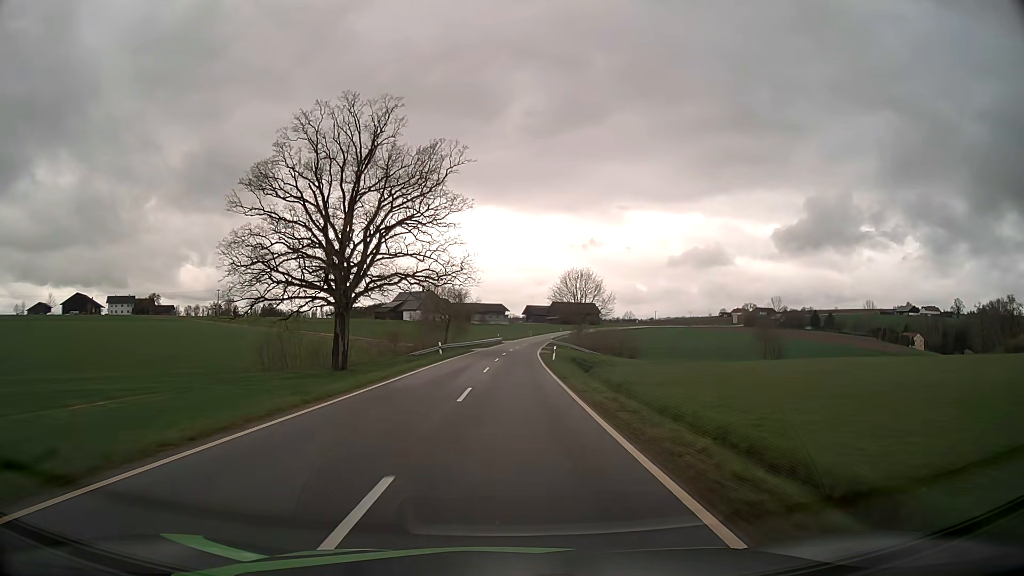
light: Day
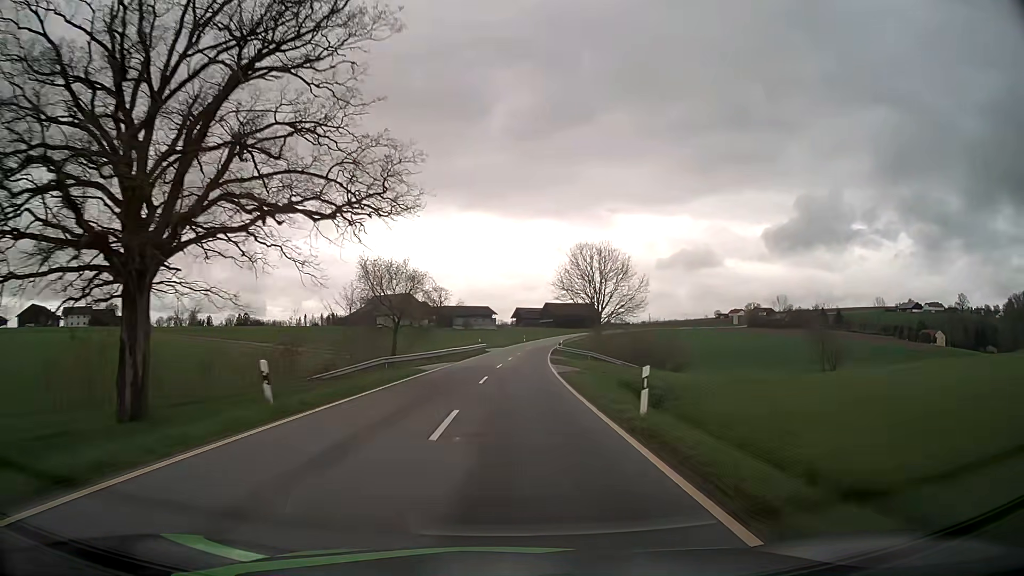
(+0.2, +30.2) m; +1°
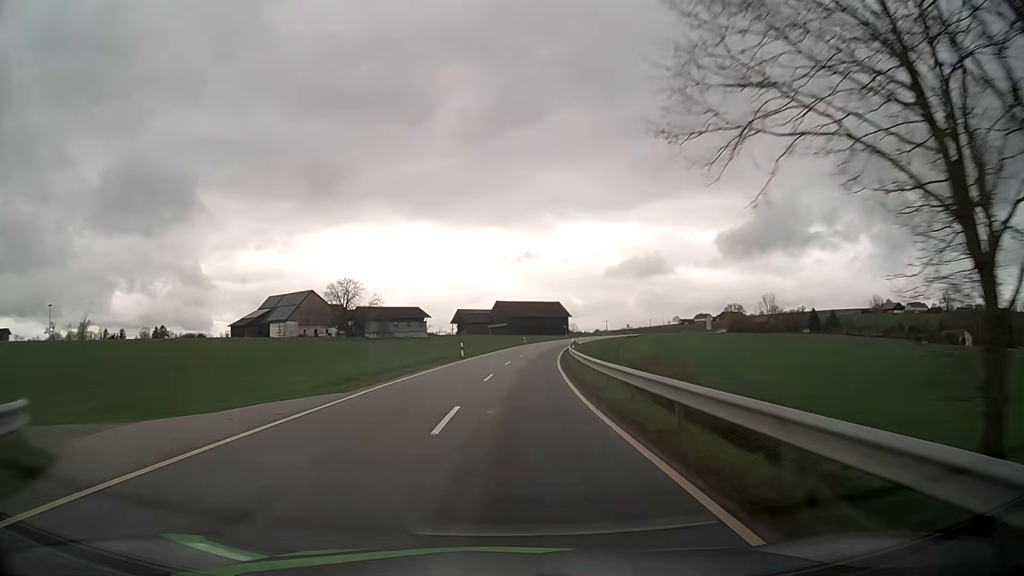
(+2.1, +60.6) m; +4°
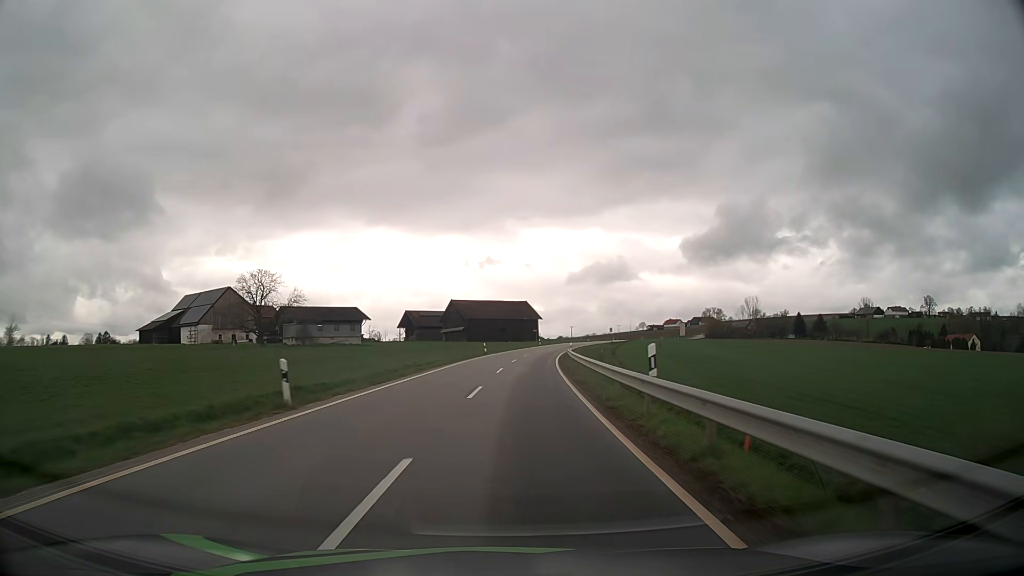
(+0.8, +30.2) m; +3°
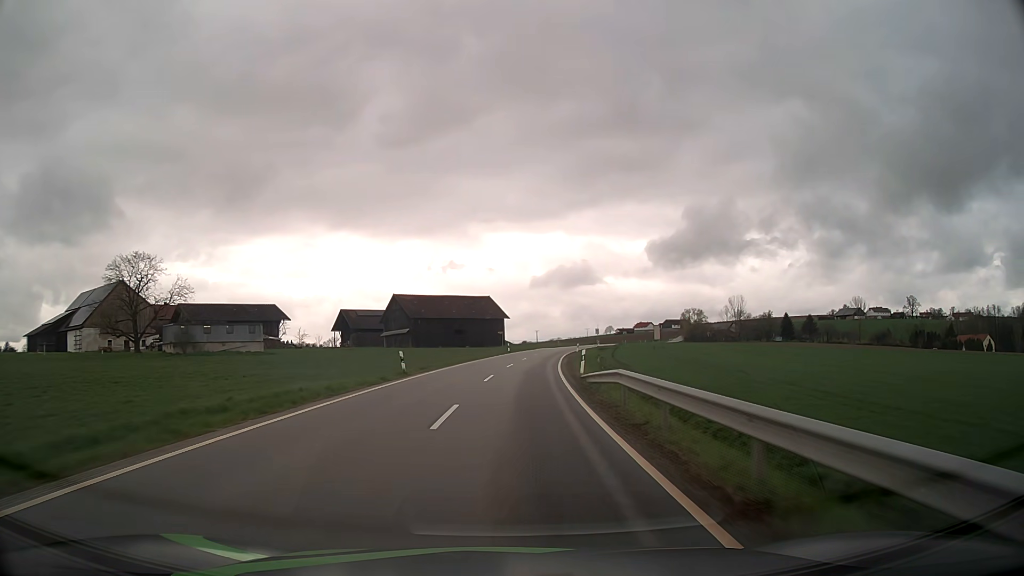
(+0.8, +30.0) m; +3°
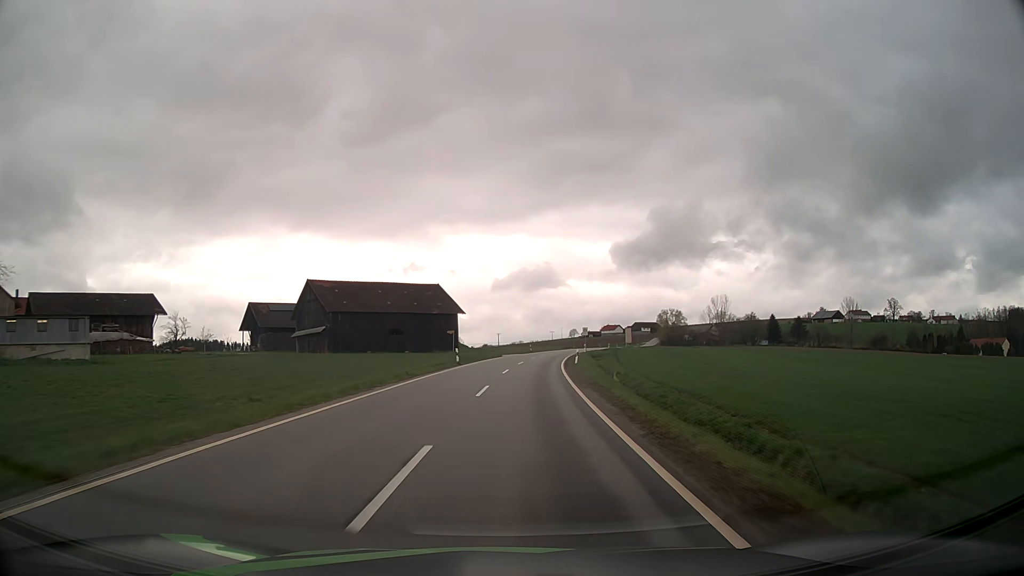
(+0.8, +29.9) m; +3°
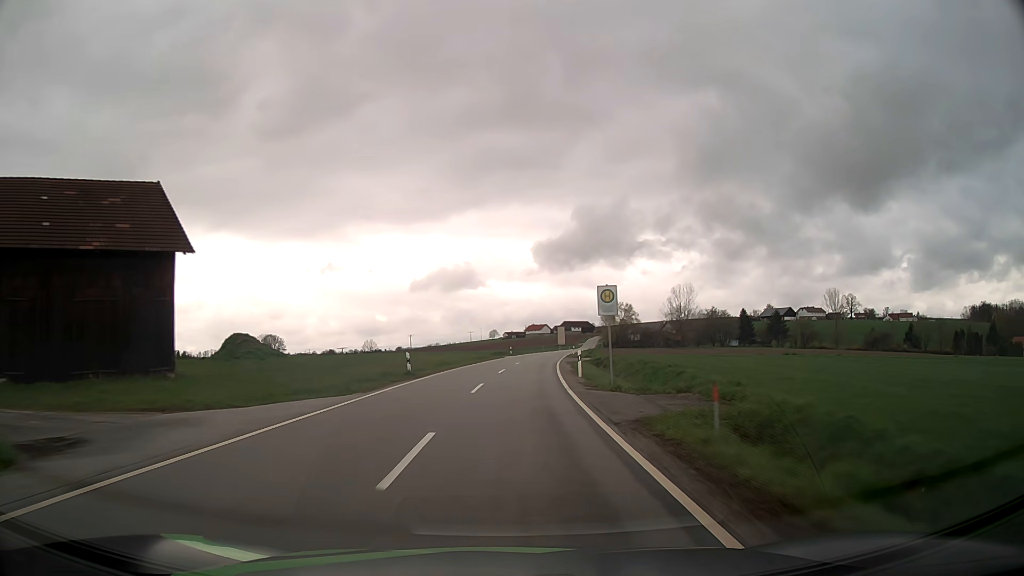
(+3.8, +59.5) m; +7°
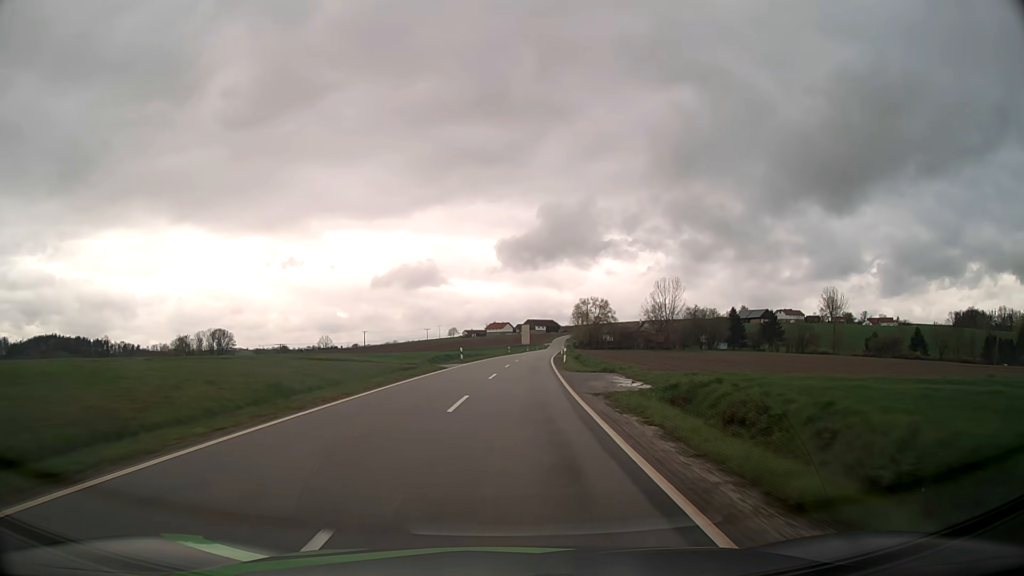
(+0.8, +29.8) m; +3°
(0, +10) (0, +20) (+1, +30) (+1, +40) (+2, +50) (+3, +60) (+3, +70) (+4, +80) (+5, +90) (+6, +100) m
